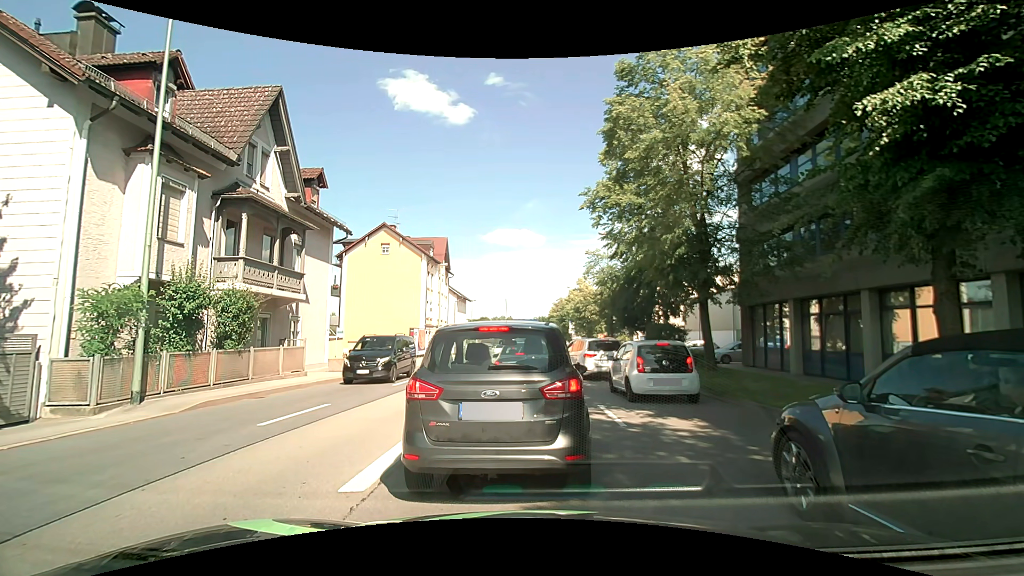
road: primary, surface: asphalt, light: Day
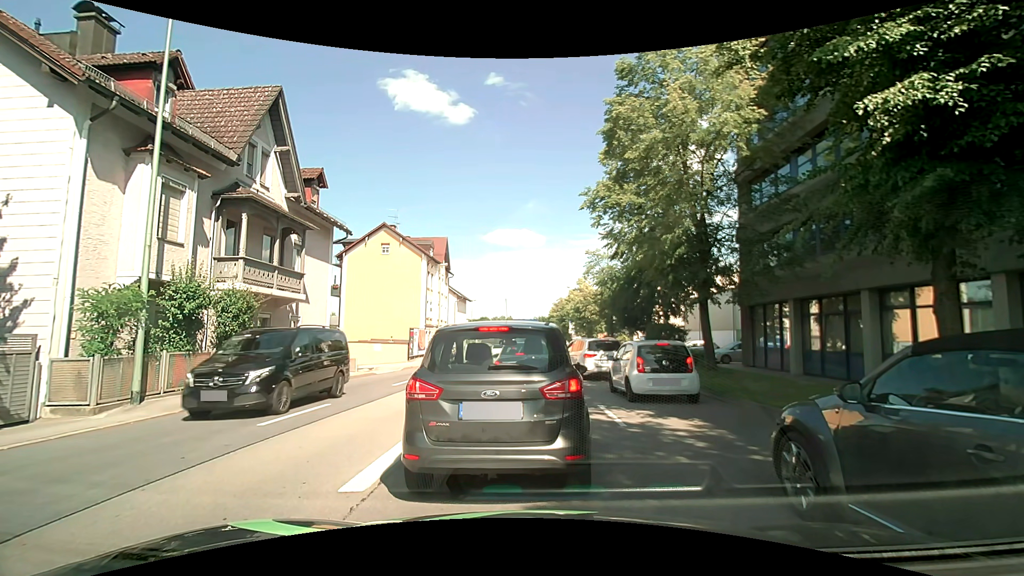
(0.0, 0.0) m; 0°
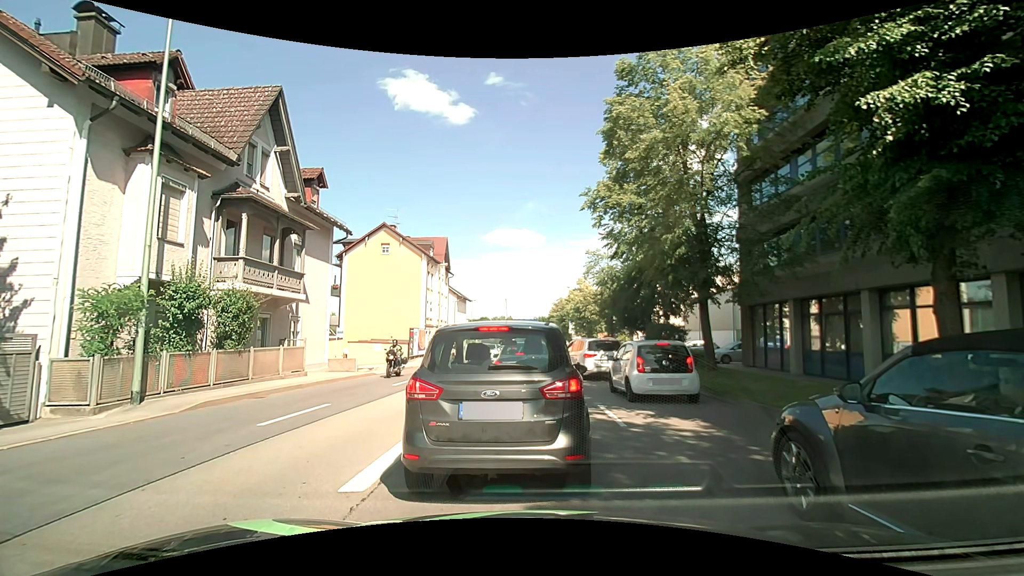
(0.0, 0.0) m; 0°
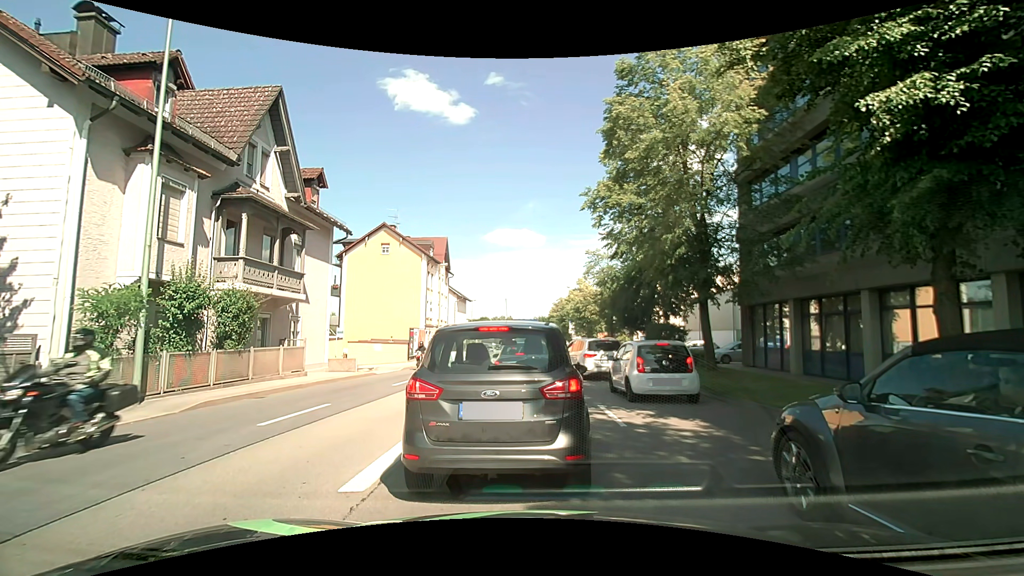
(0.0, 0.0) m; 0°
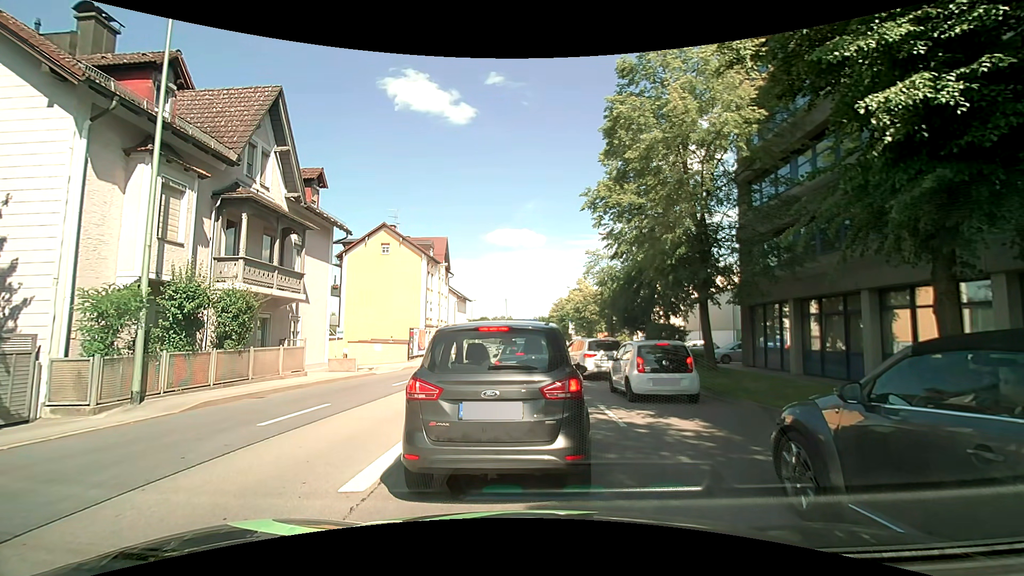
(0.0, 0.0) m; 0°
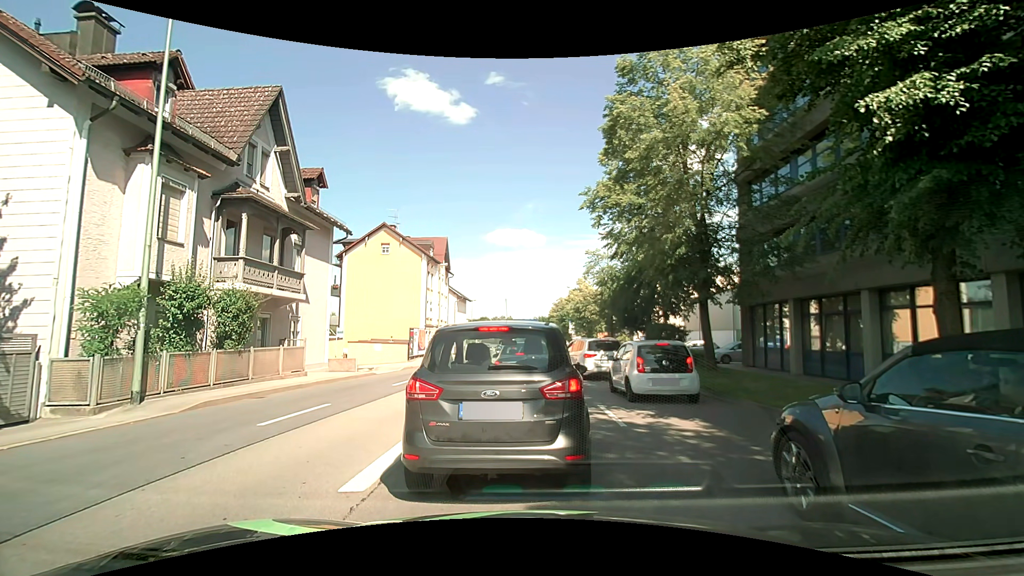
(0.0, 0.0) m; 0°
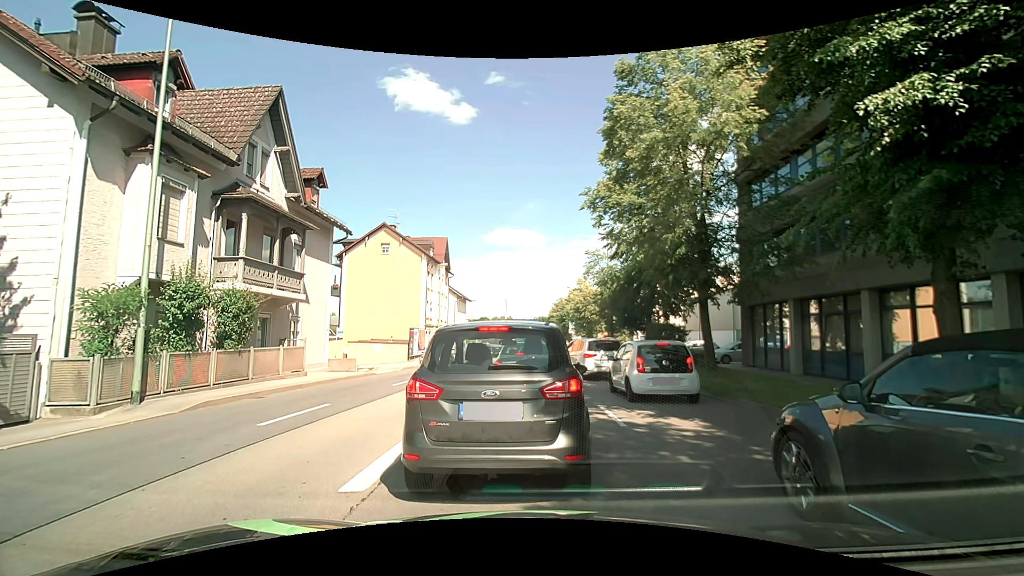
(0.0, 0.0) m; 0°
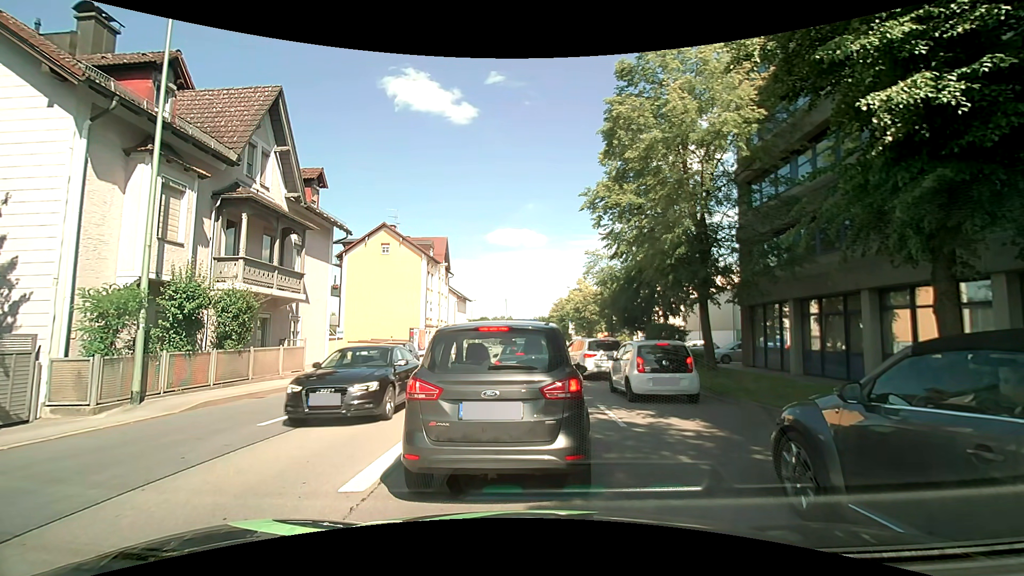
(0.0, 0.0) m; 0°
